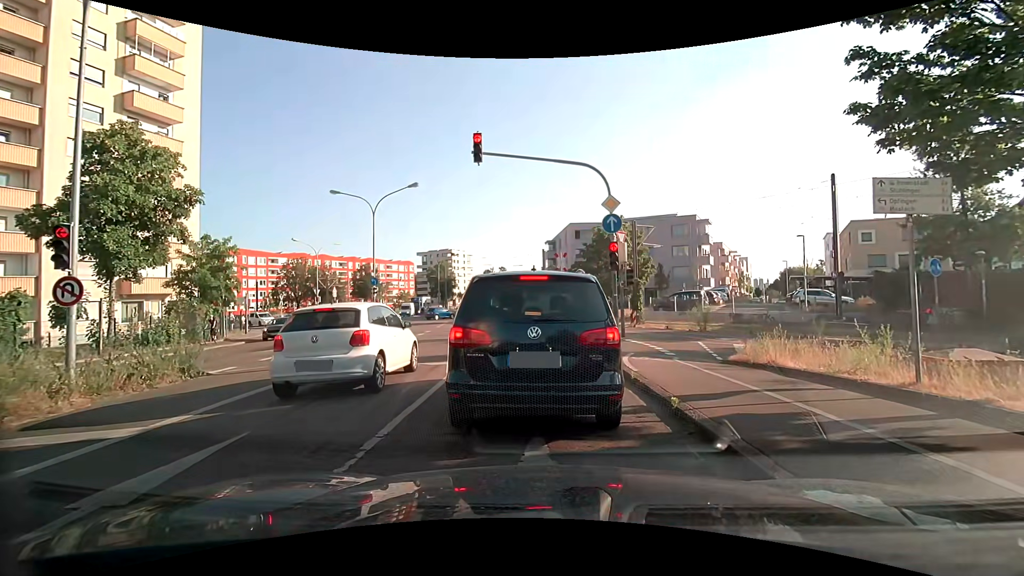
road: secondary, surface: asphalt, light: Day
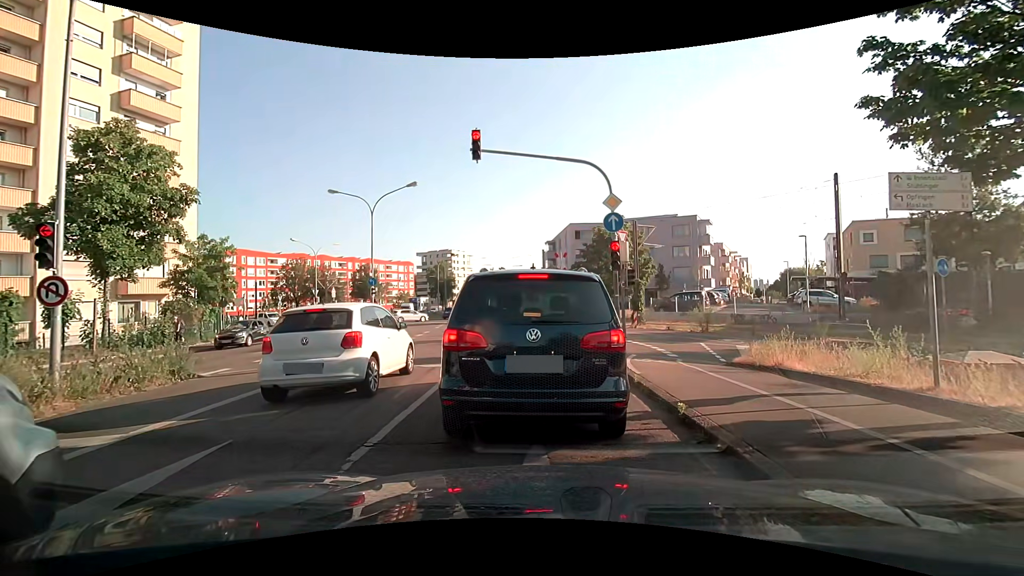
(0.0, +0.3) m; 0°
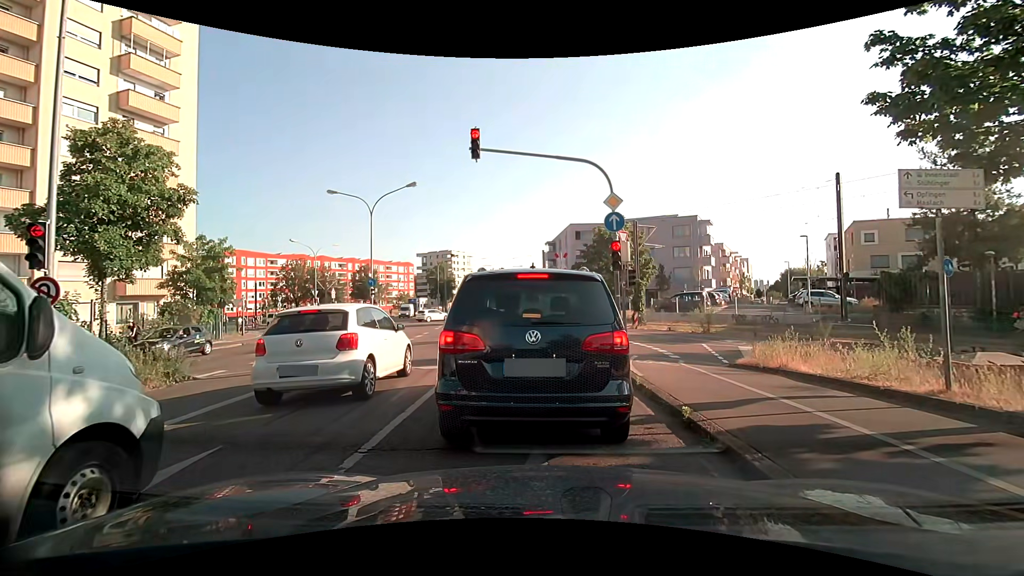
(0.0, +0.2) m; 0°
(-1, +10) (-1, +20) (-3, +30) (-4, +40) (-6, +50) (-8, +59) (-10, +69) (-12, +79) (-13, +89) (-15, +99) m
